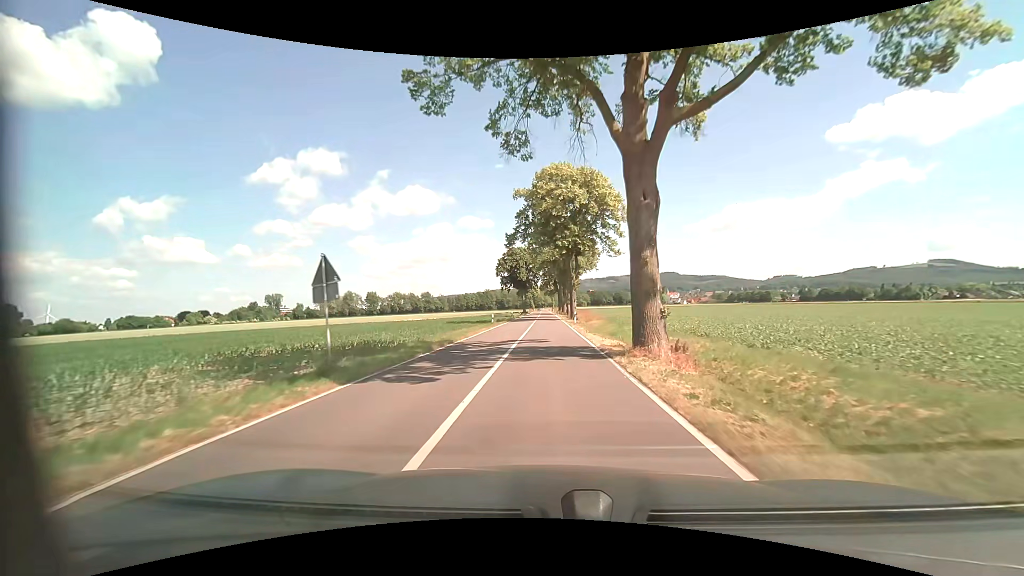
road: tertiary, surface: asphalt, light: Day
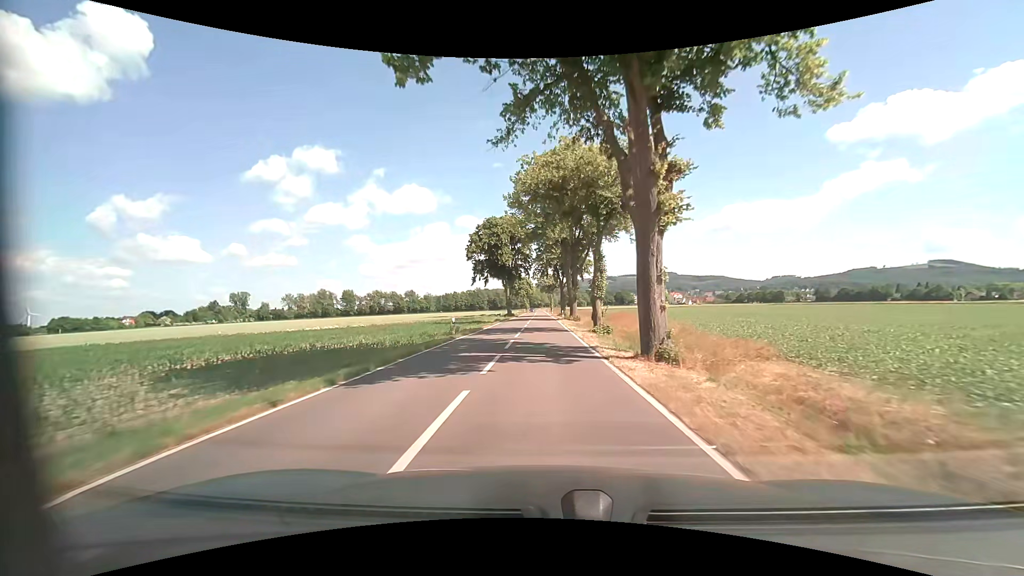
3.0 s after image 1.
(+0.3, +41.0) m; +1°
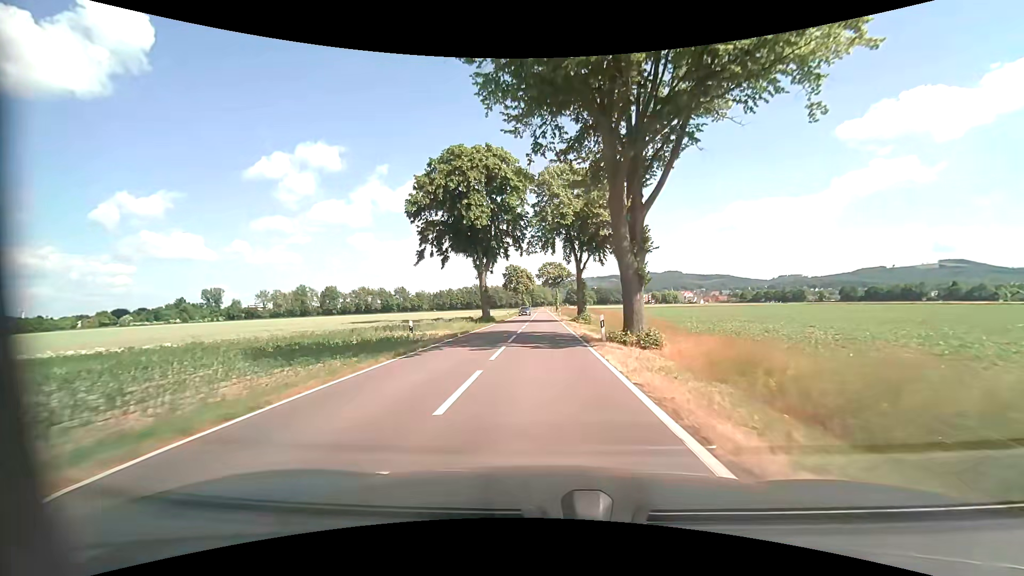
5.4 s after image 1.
(-0.1, +34.4) m; 0°
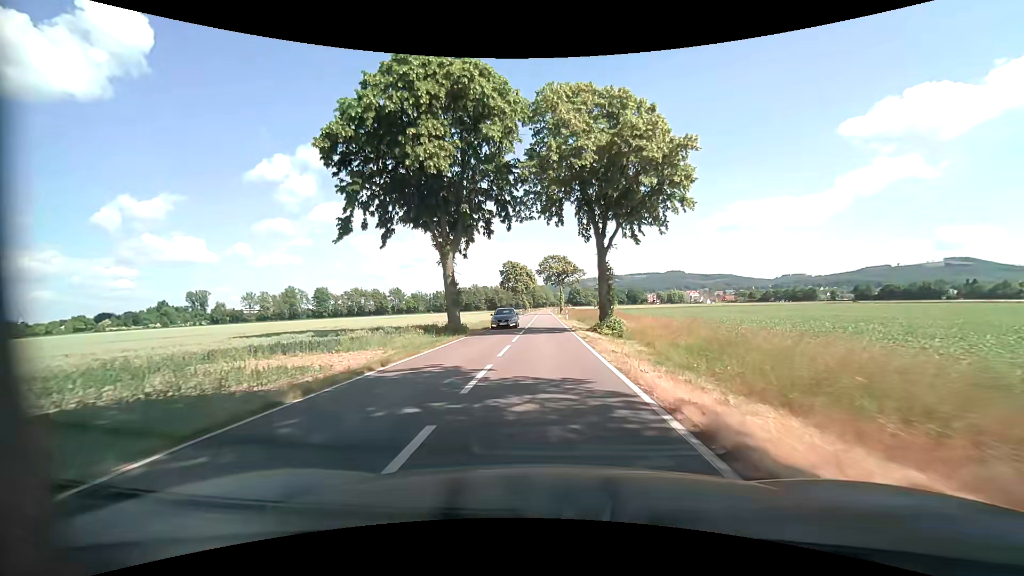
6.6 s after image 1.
(0.0, +16.5) m; 0°
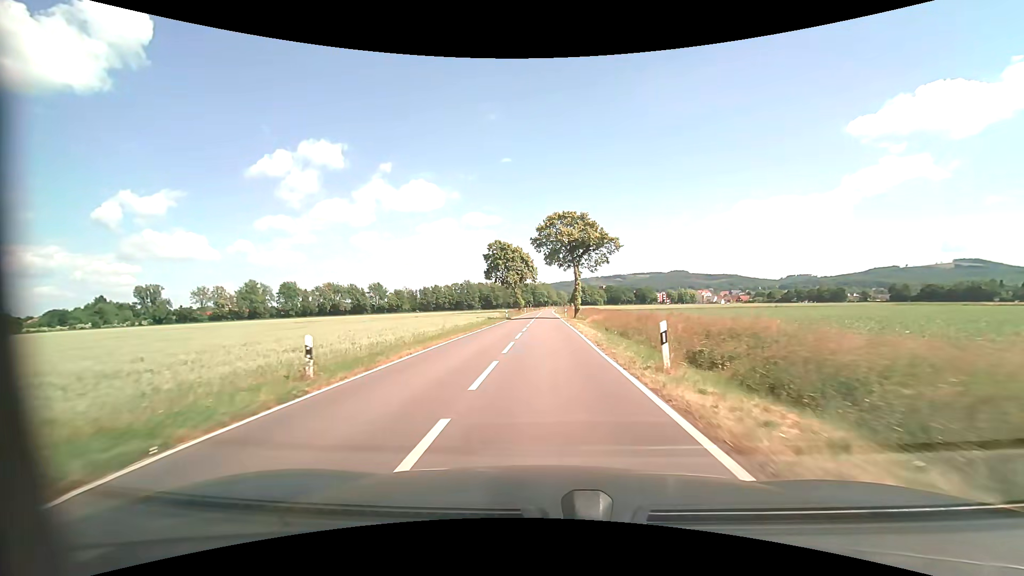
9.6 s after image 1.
(-0.1, +42.2) m; 0°
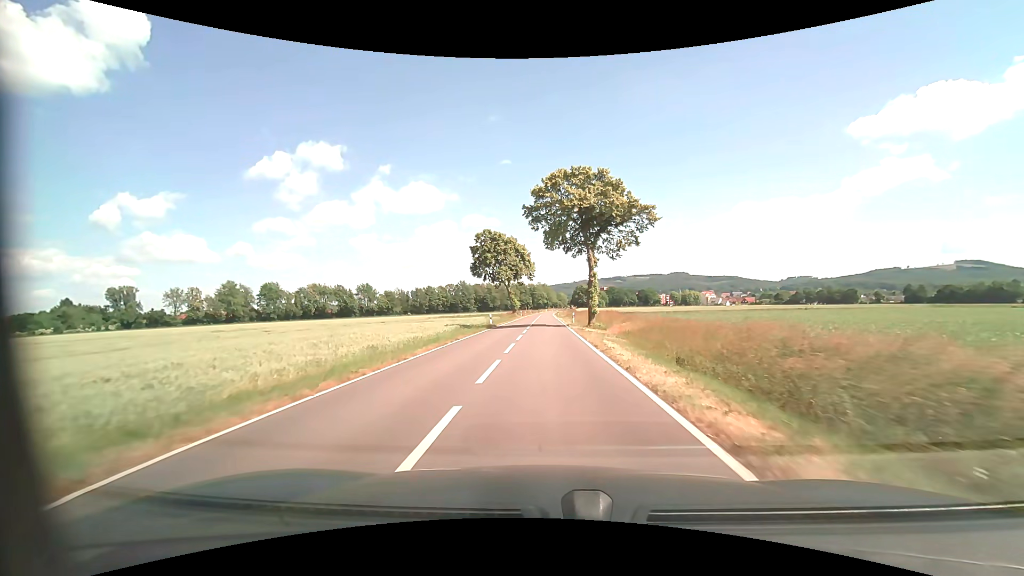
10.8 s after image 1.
(0.0, +17.3) m; 0°
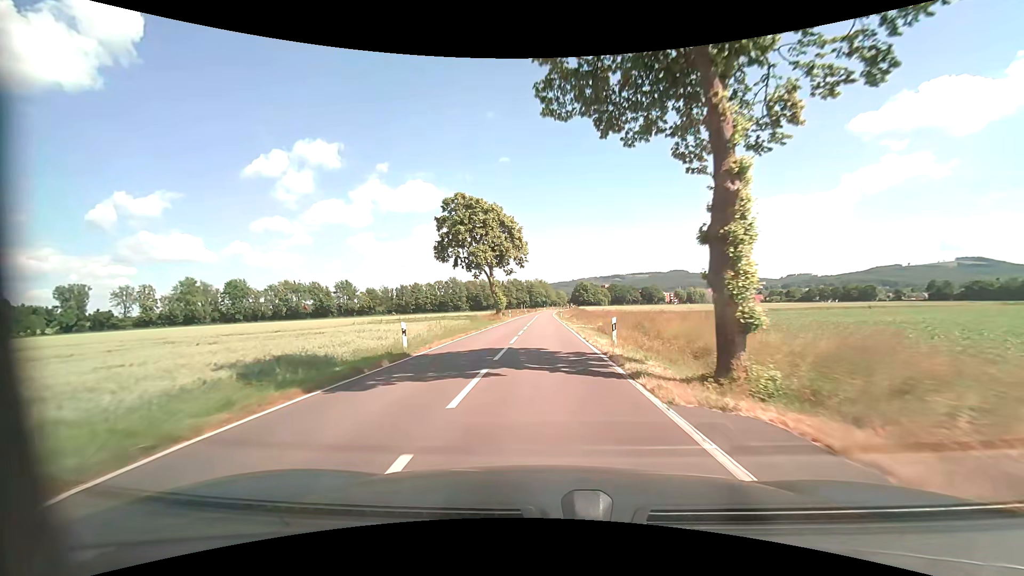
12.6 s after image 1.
(0.0, +26.4) m; 0°
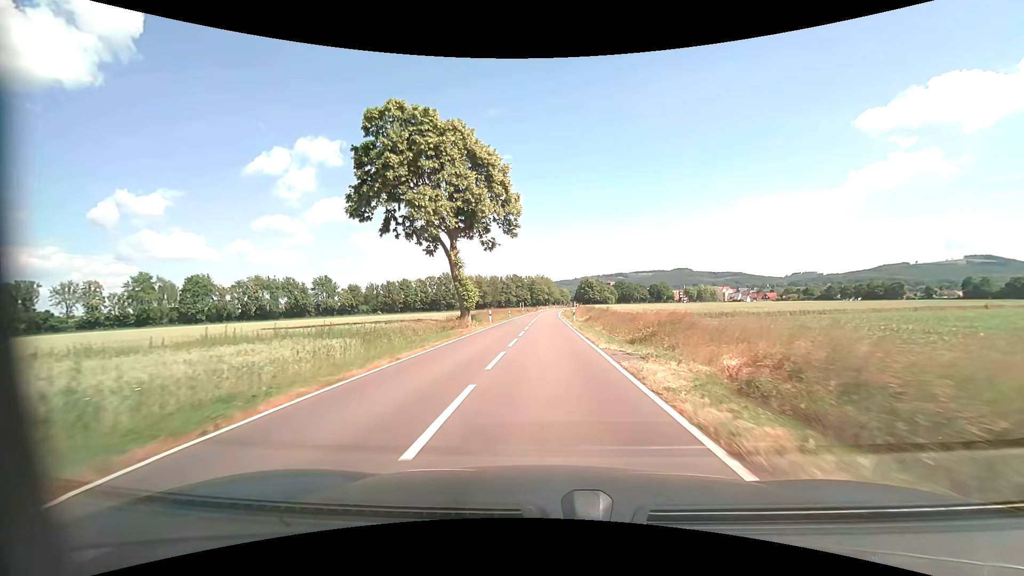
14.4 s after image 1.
(0.0, +26.3) m; 0°
(0, +10) (0, +20) (0, +30) (0, +40) (0, +50) (0, +60) (+1, +70) (+1, +80) (+1, +90) (+1, +100) m
